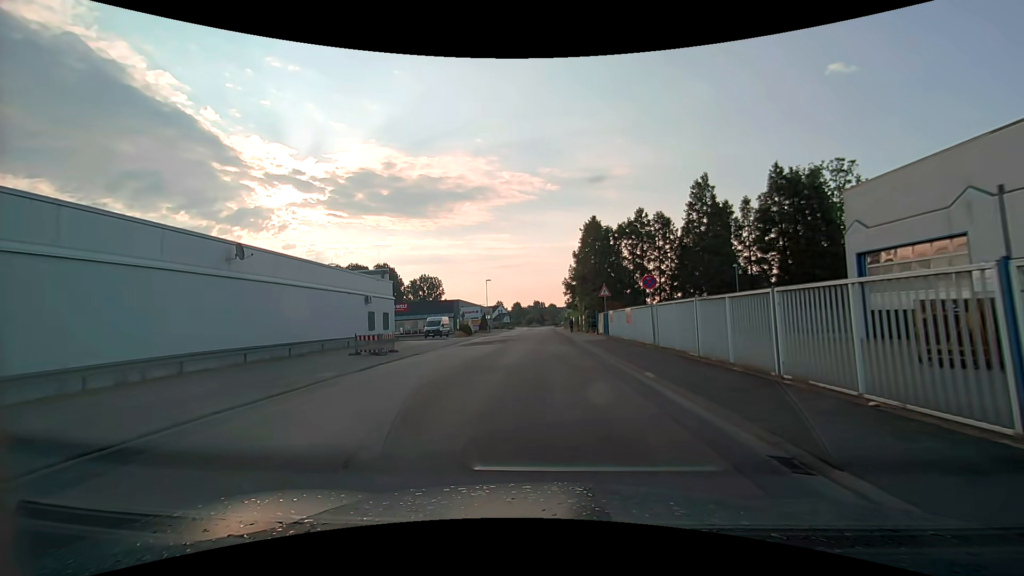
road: unclassified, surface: asphalt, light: Day
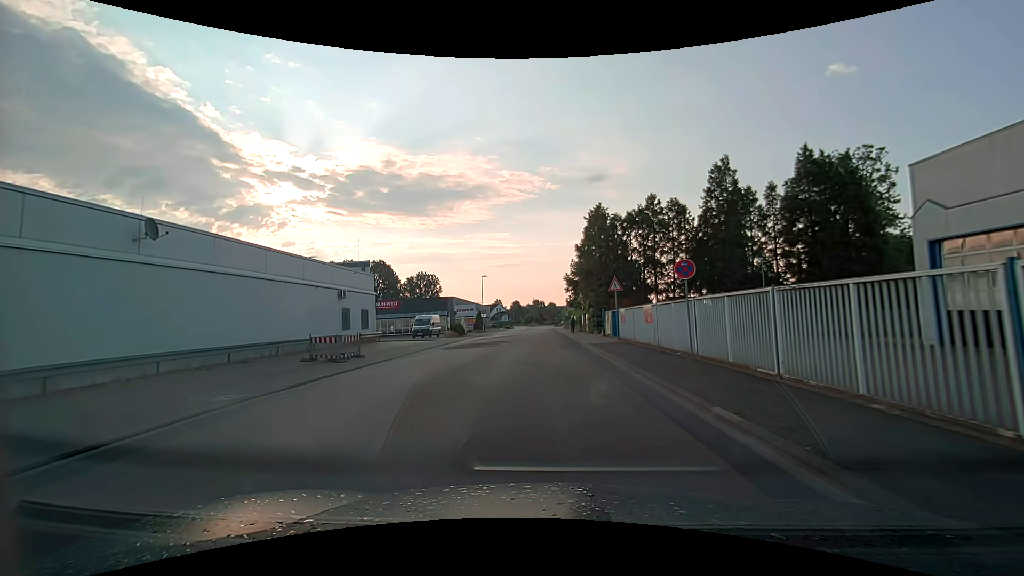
(0.0, +5.1) m; 0°
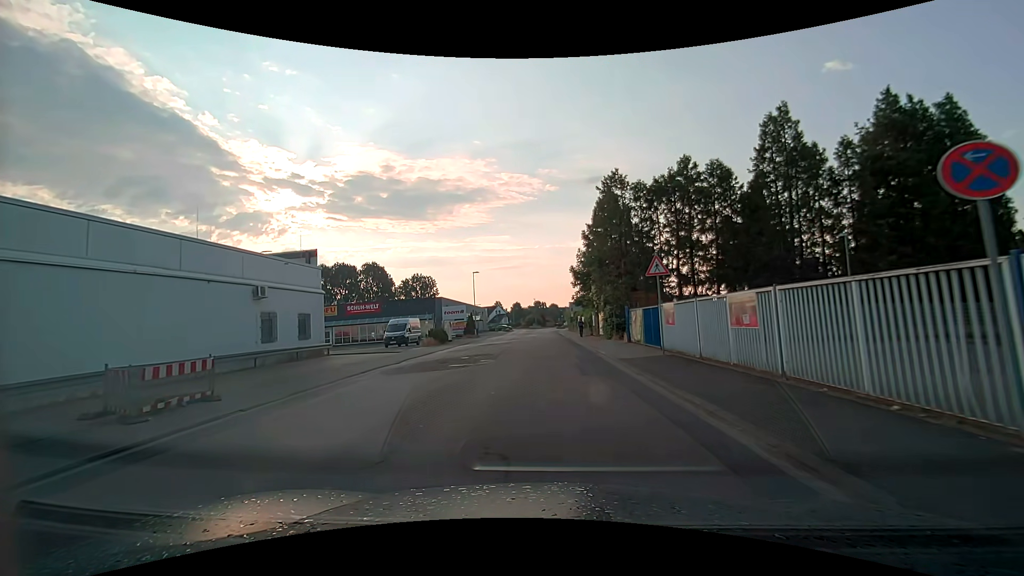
(0.0, +10.2) m; 0°
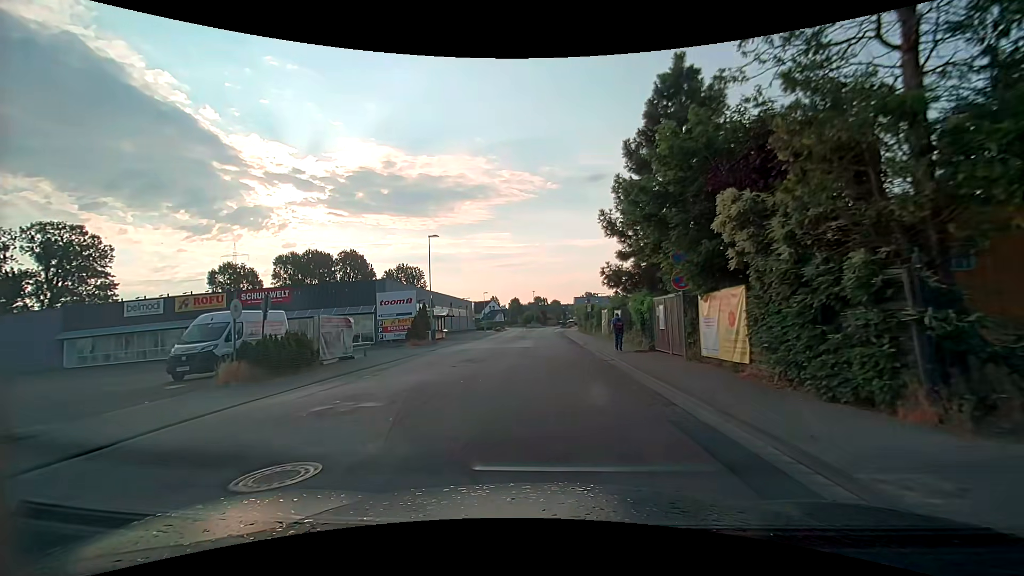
(-0.1, +25.3) m; 0°
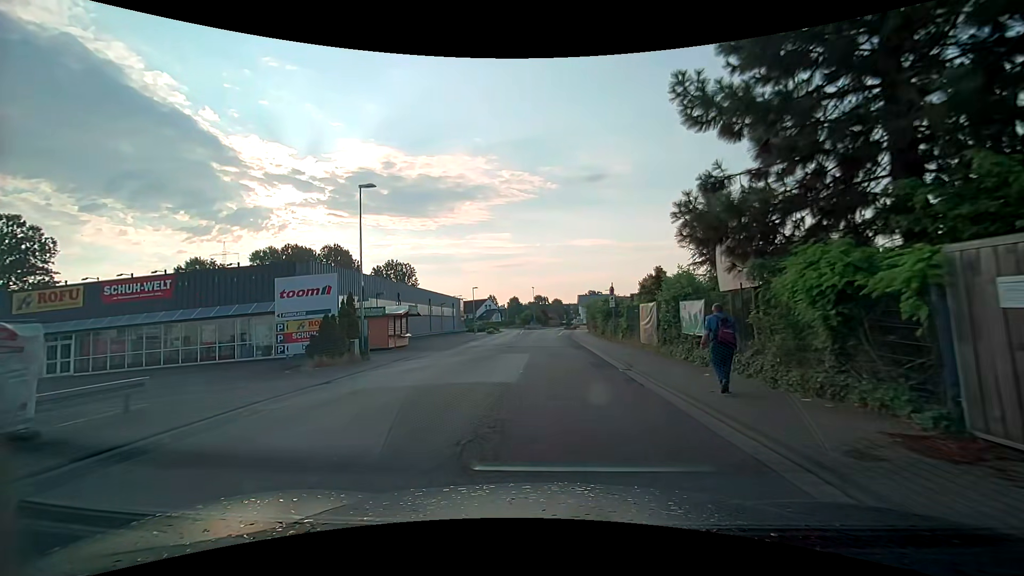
(-0.1, +14.7) m; 0°
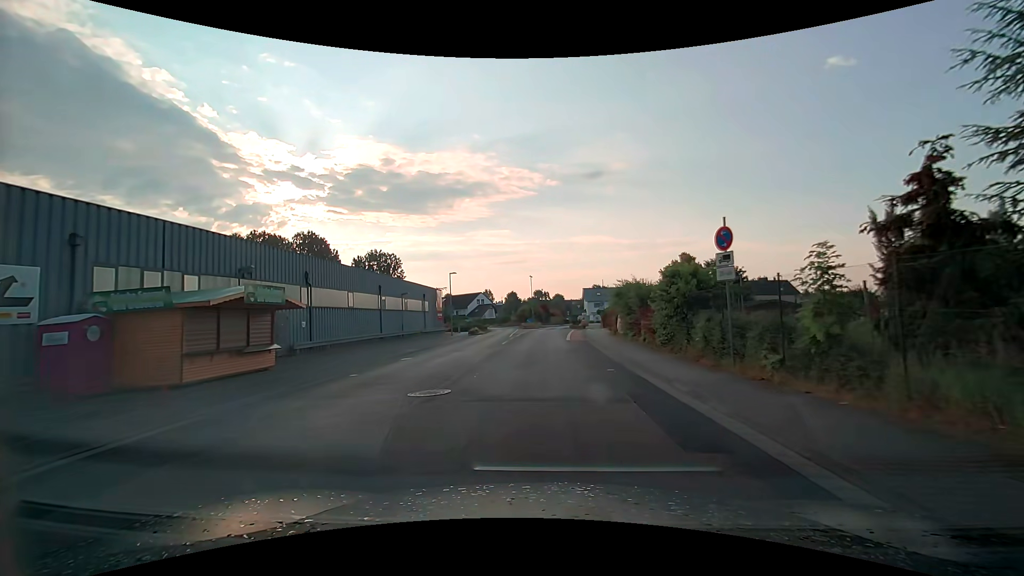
(0.0, +18.9) m; 0°
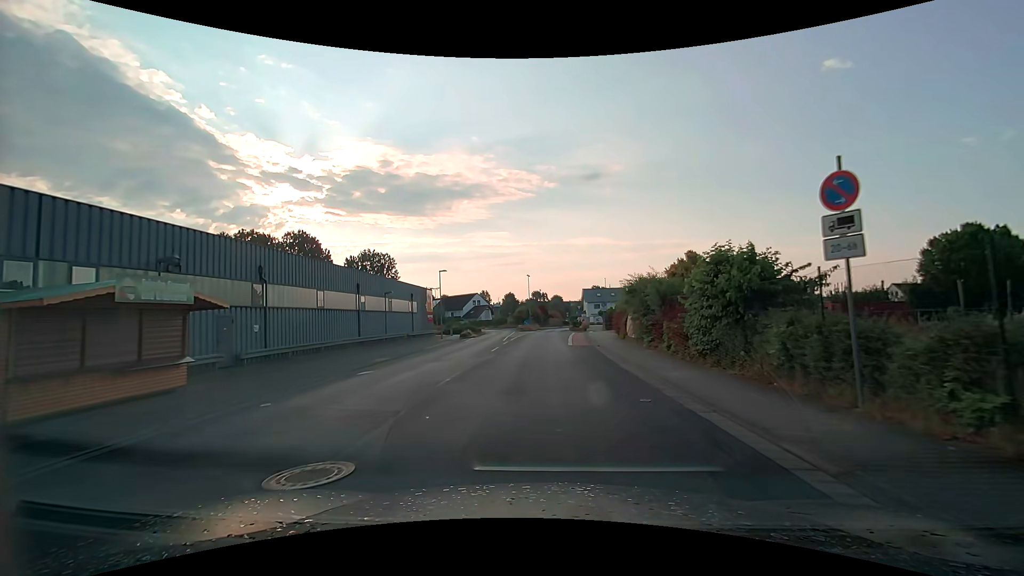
(0.0, +4.6) m; 0°
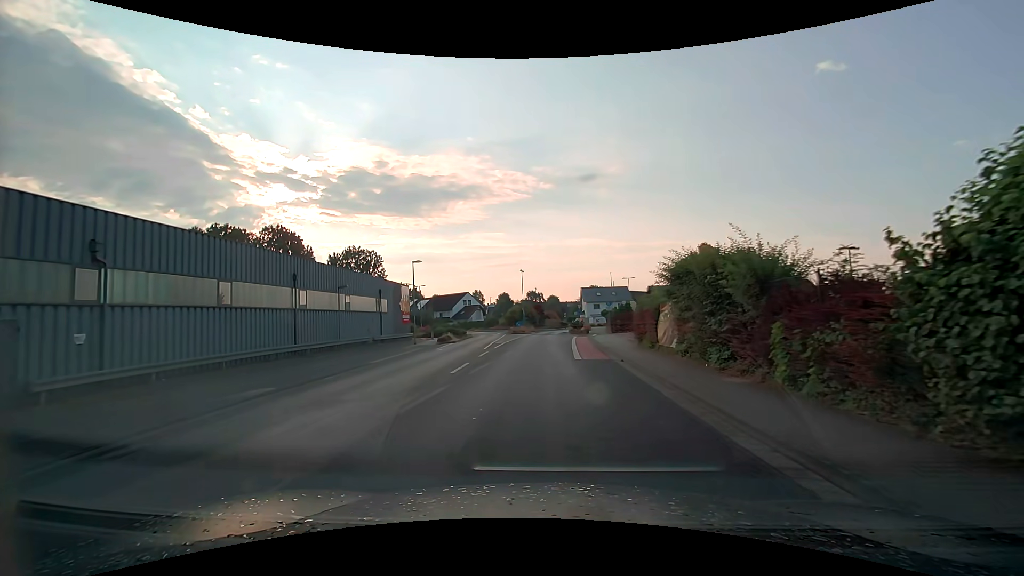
(0.0, +9.1) m; +1°
(0, +10) (0, +20) (0, +30) (0, +40) (0, +50) (0, +60) (+2, +70) (+7, +79) (+9, +88) (+4, +97) m
